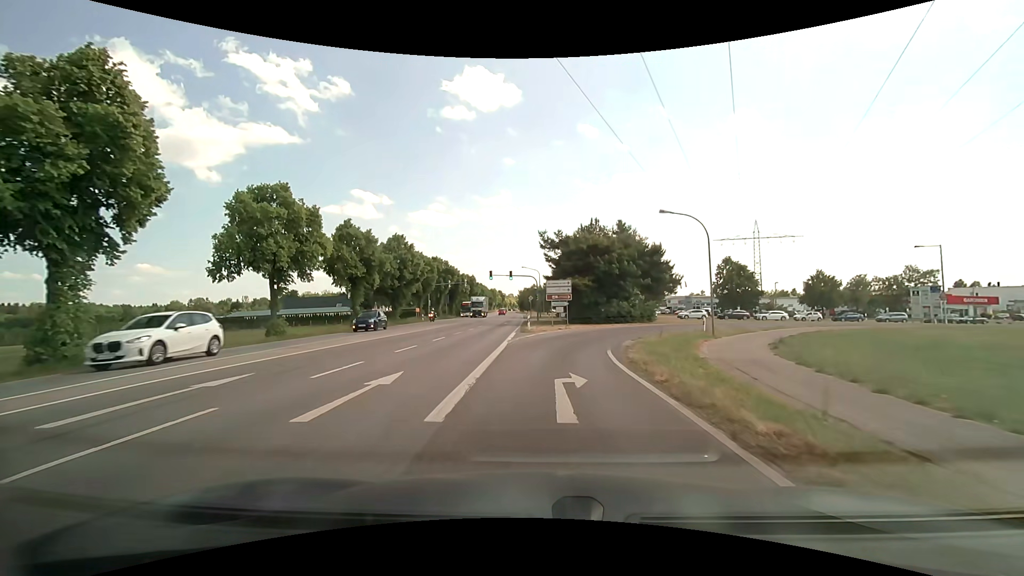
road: secondary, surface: asphalt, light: Day
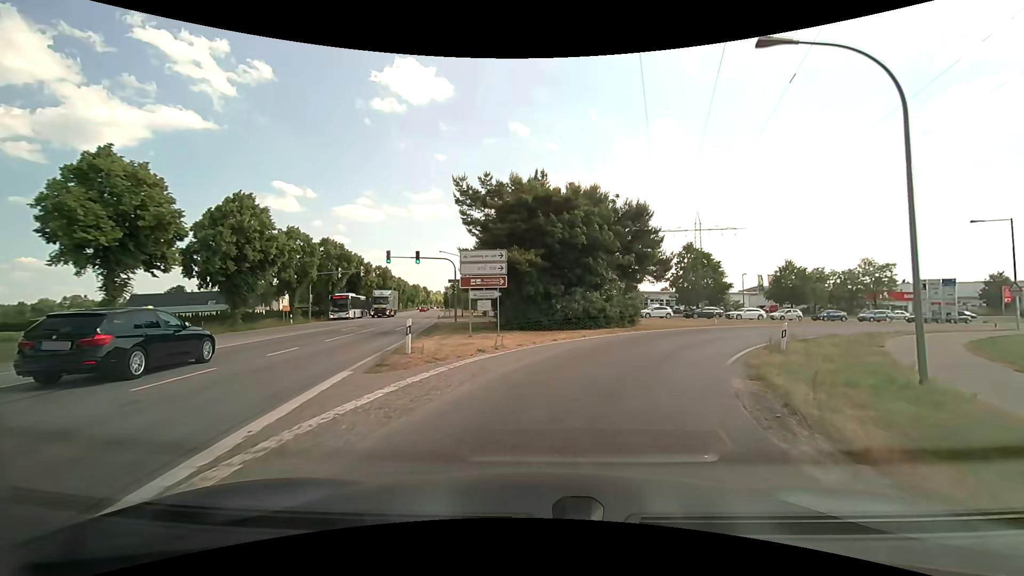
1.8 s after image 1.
(+0.7, +19.0) m; +8°
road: tertiary_link
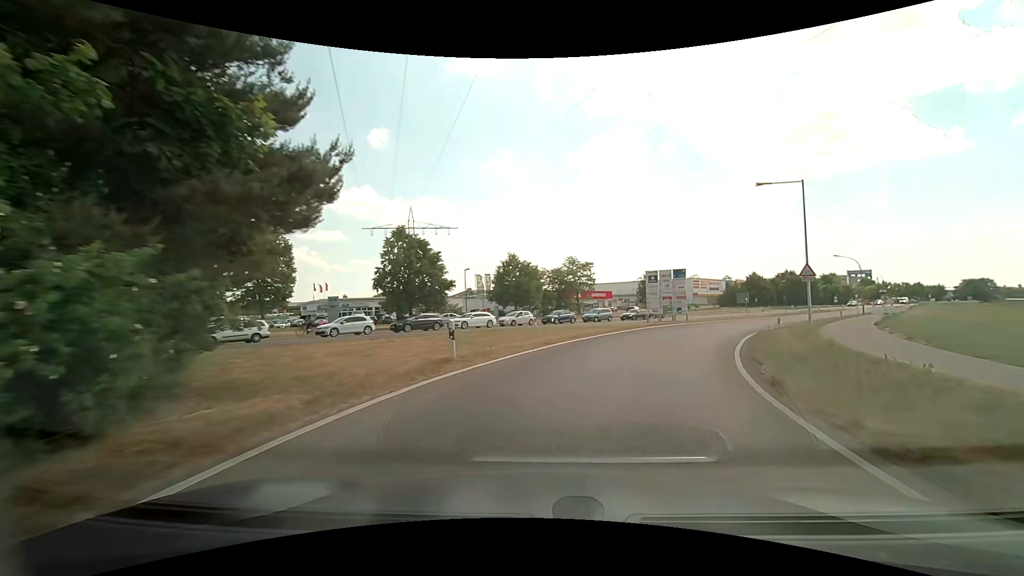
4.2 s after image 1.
(+5.8, +21.7) m; +31°
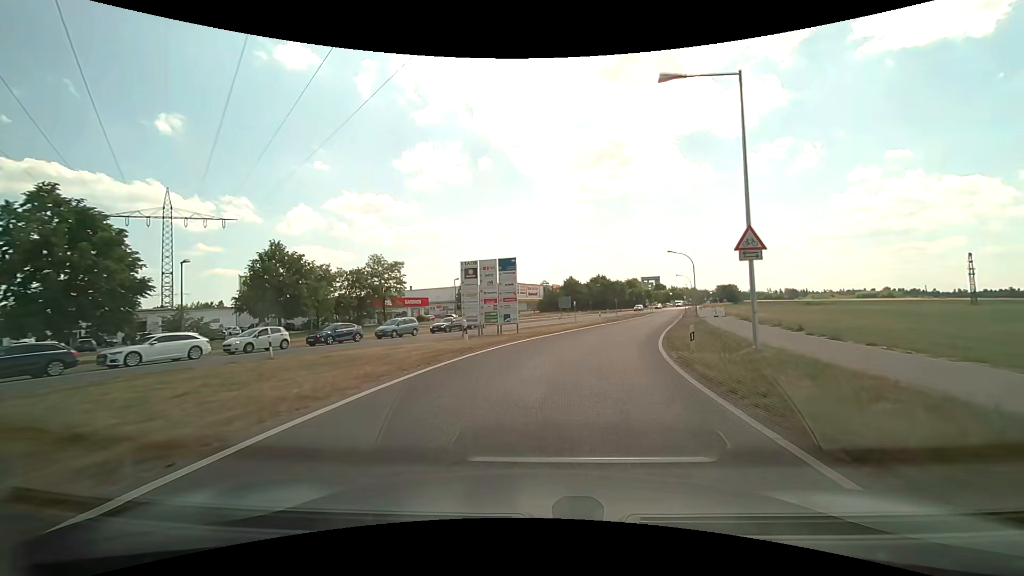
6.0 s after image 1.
(+3.2, +16.4) m; +20°
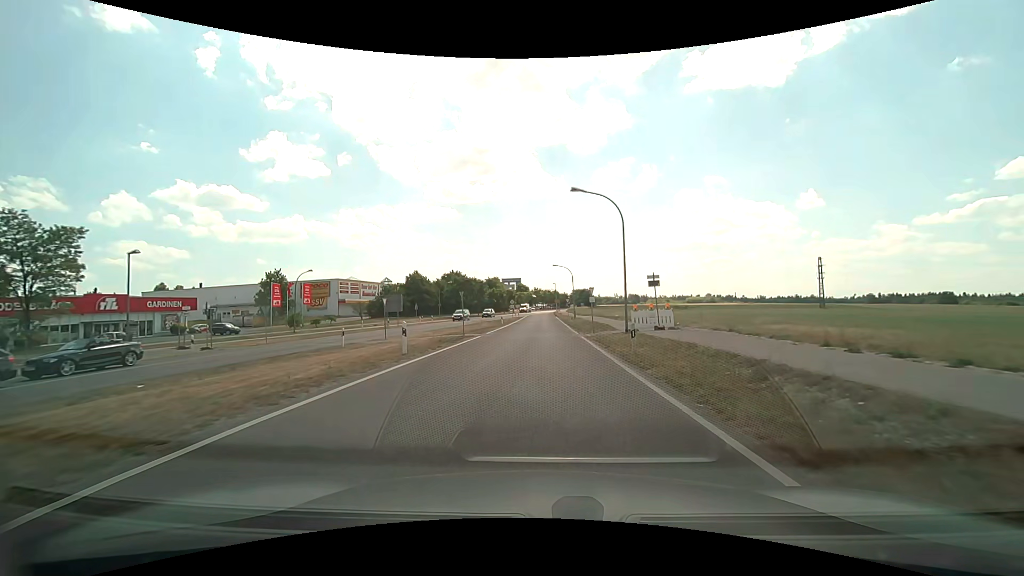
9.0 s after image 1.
(+5.0, +31.0) m; +16°
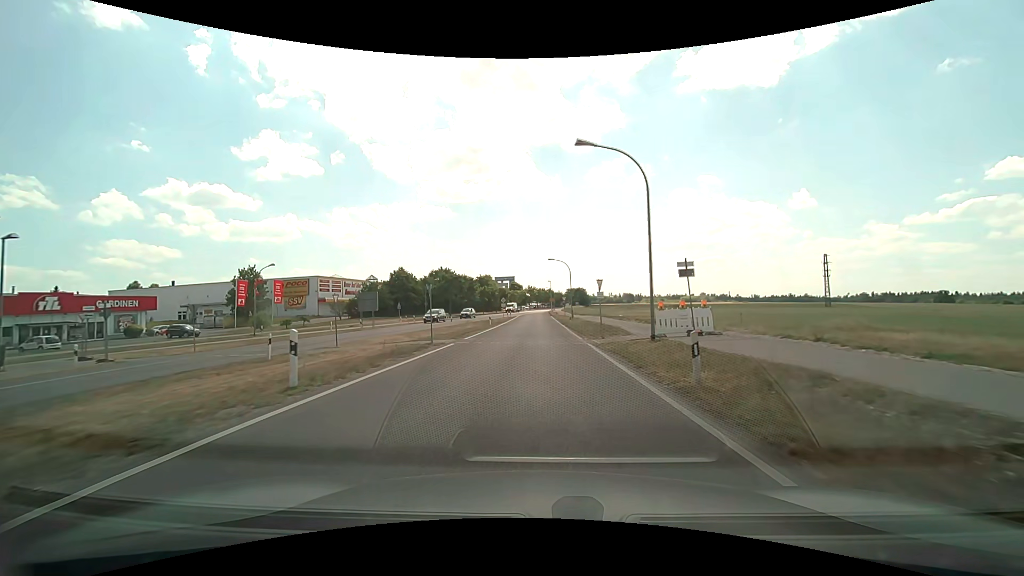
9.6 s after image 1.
(+0.1, +7.0) m; +1°
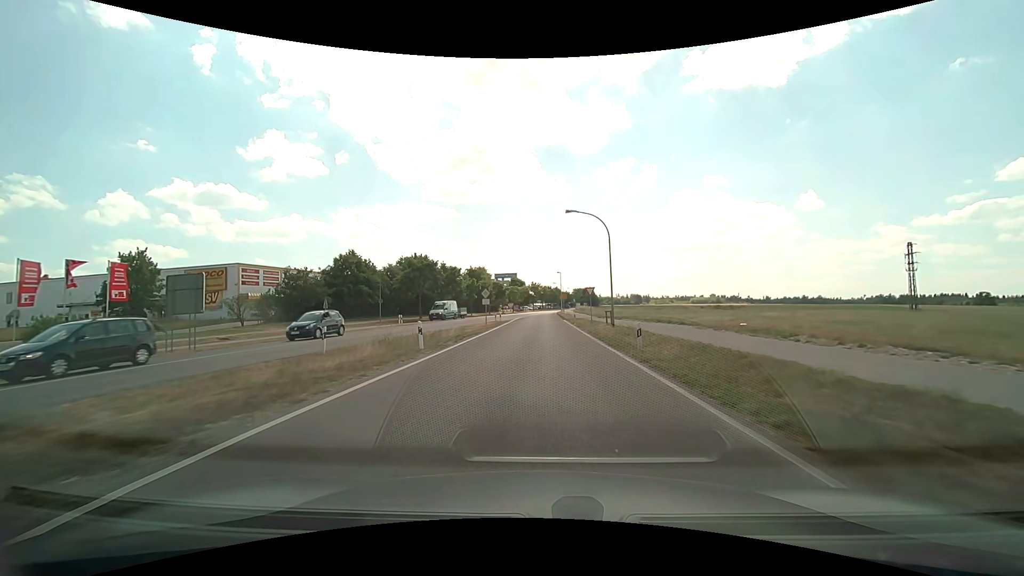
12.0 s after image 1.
(-0.2, +29.0) m; -1°
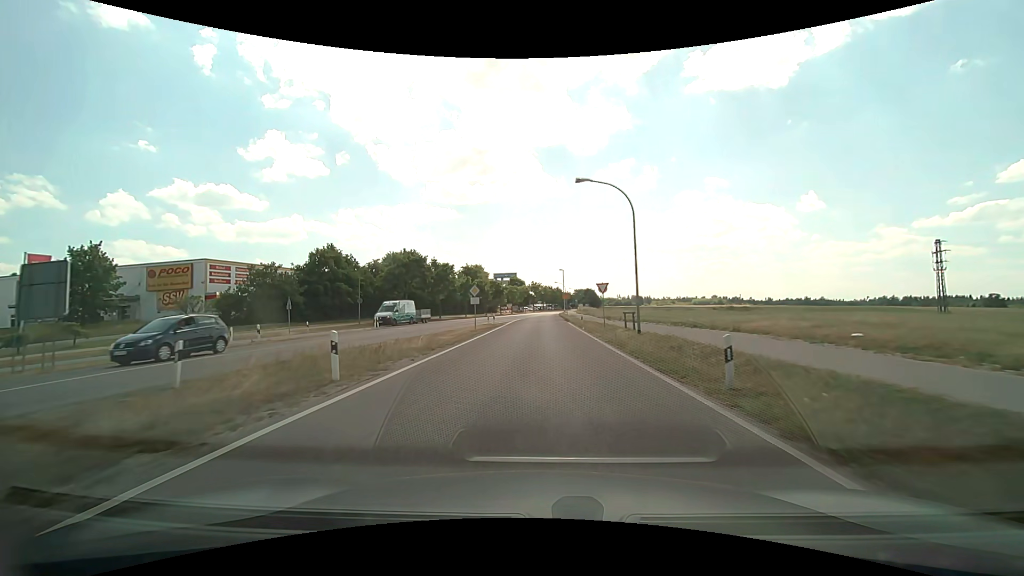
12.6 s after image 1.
(0.0, +7.5) m; 0°
(0, +10) (0, +20) (0, +30) (0, +40) (0, +50) (0, +60) (+1, +70) (+1, +80) (+2, +90) (+2, +100) m
